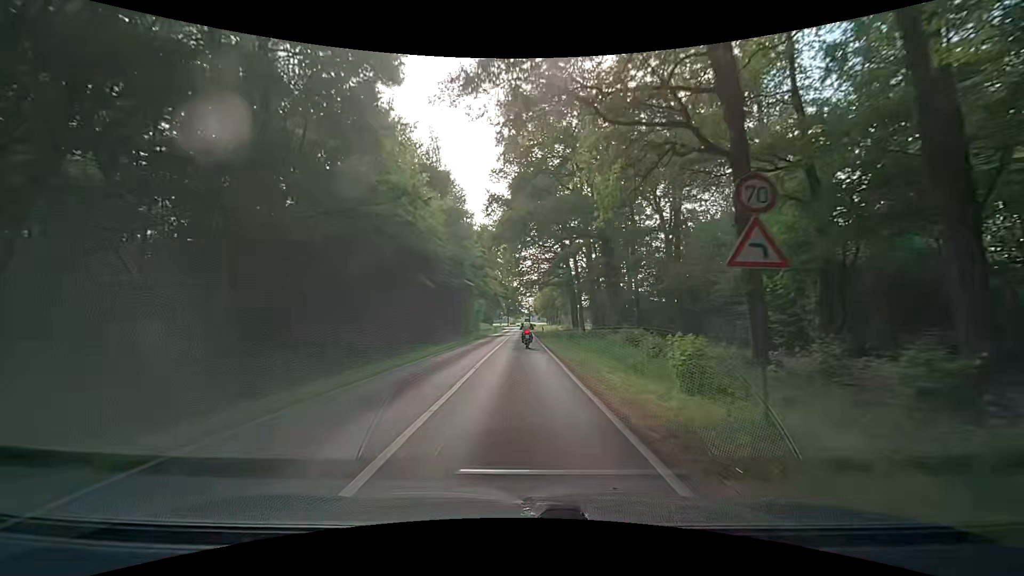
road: secondary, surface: asphalt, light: Day
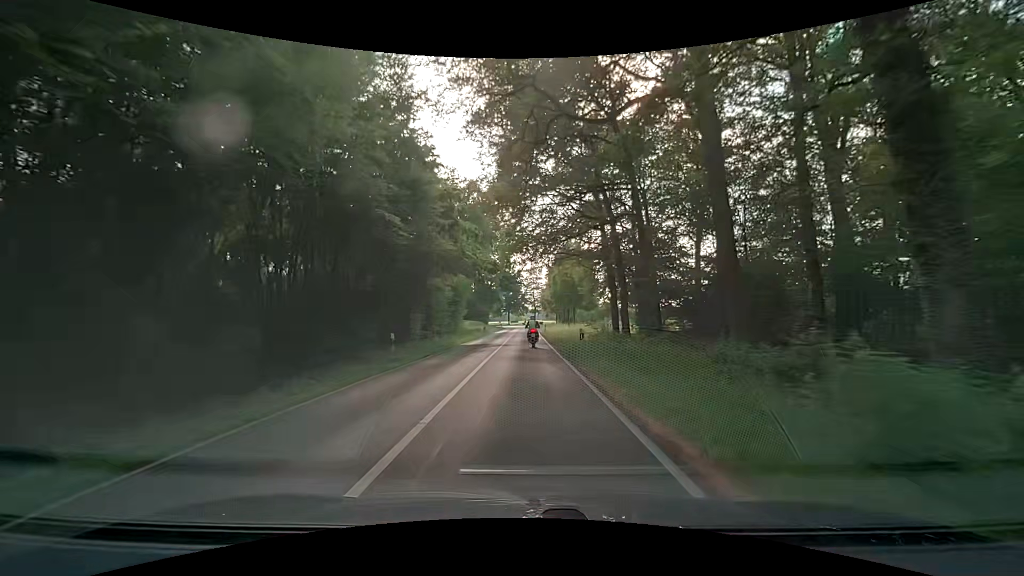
(0.0, +31.8) m; -1°
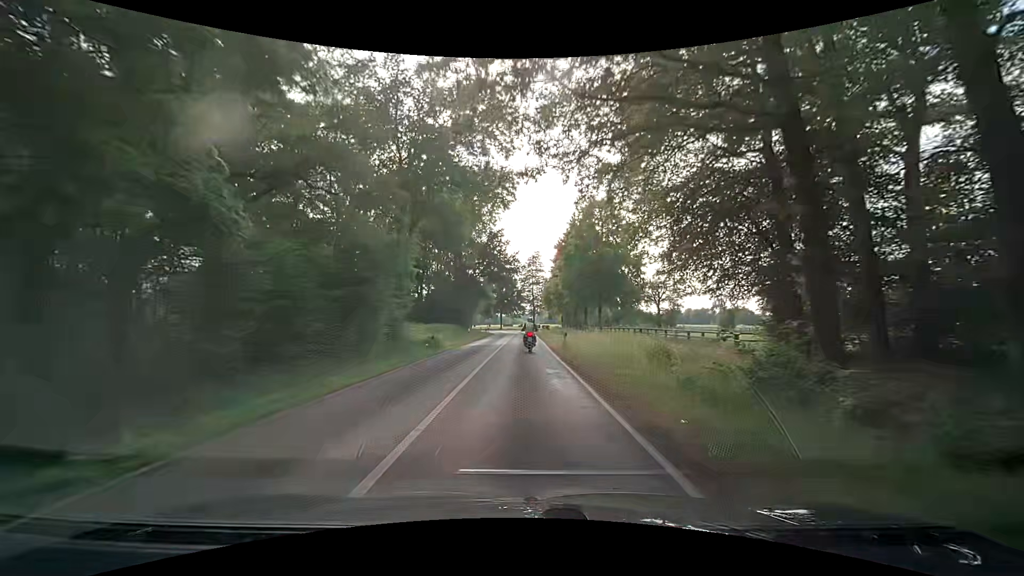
(0.0, +31.0) m; +1°
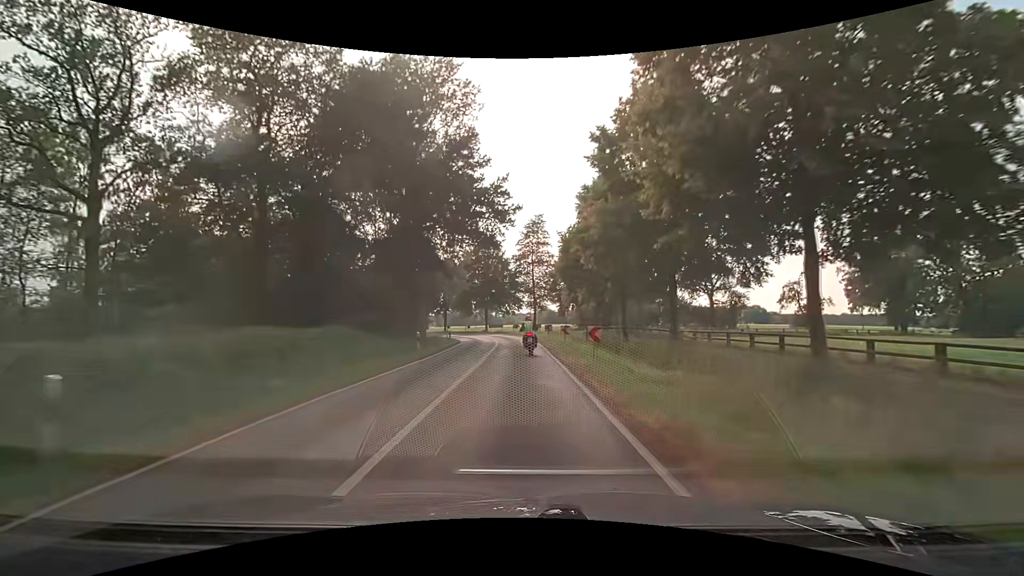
(+0.1, +38.7) m; 0°
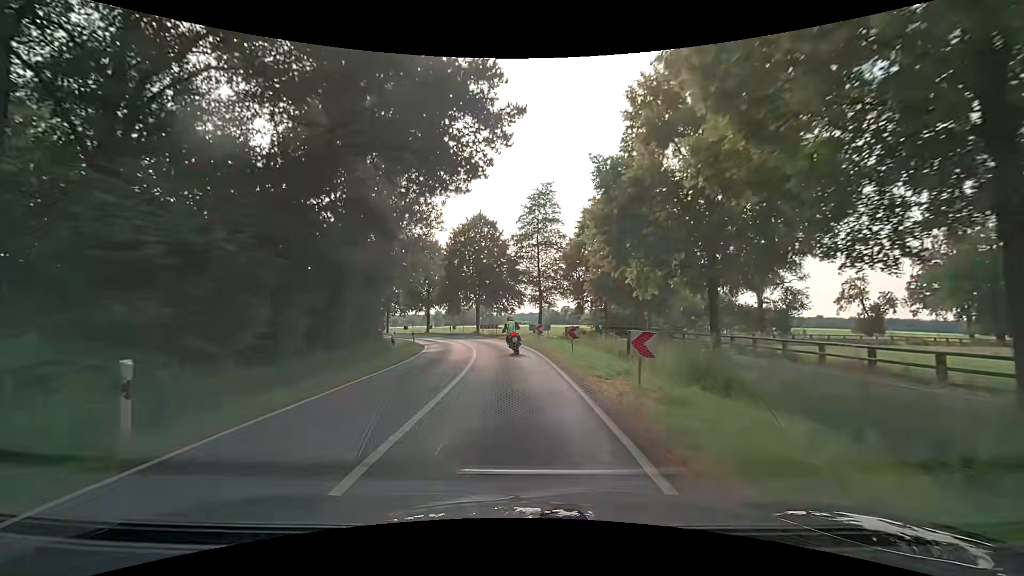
(+0.1, +17.8) m; 0°
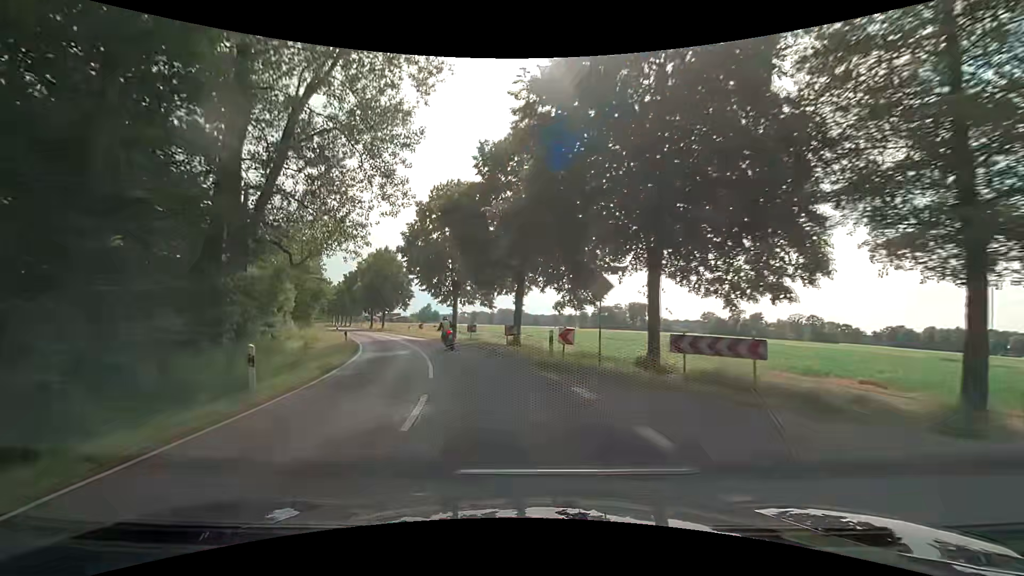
(-4.1, +44.7) m; -16°
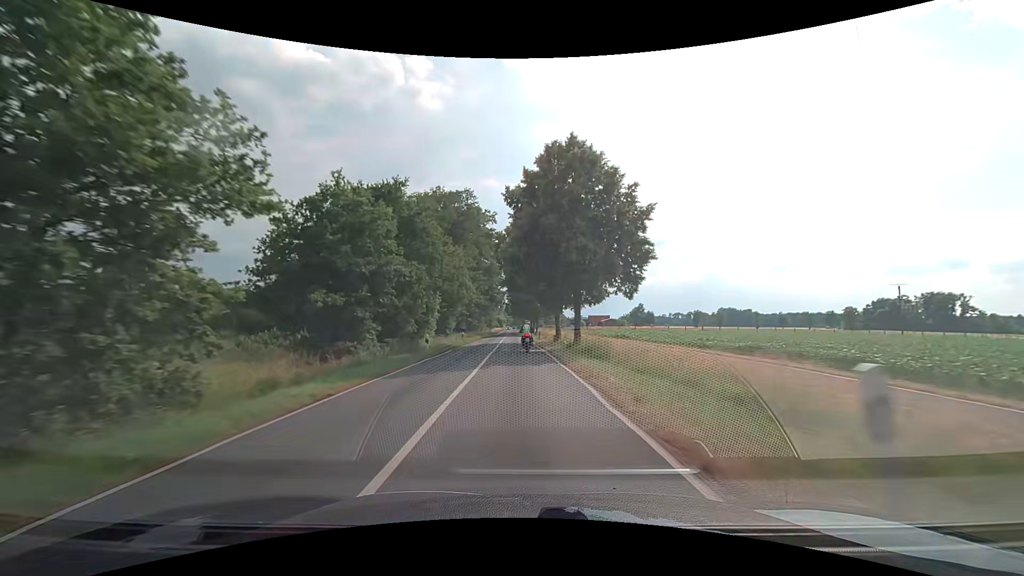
(-12.1, +48.6) m; -24°
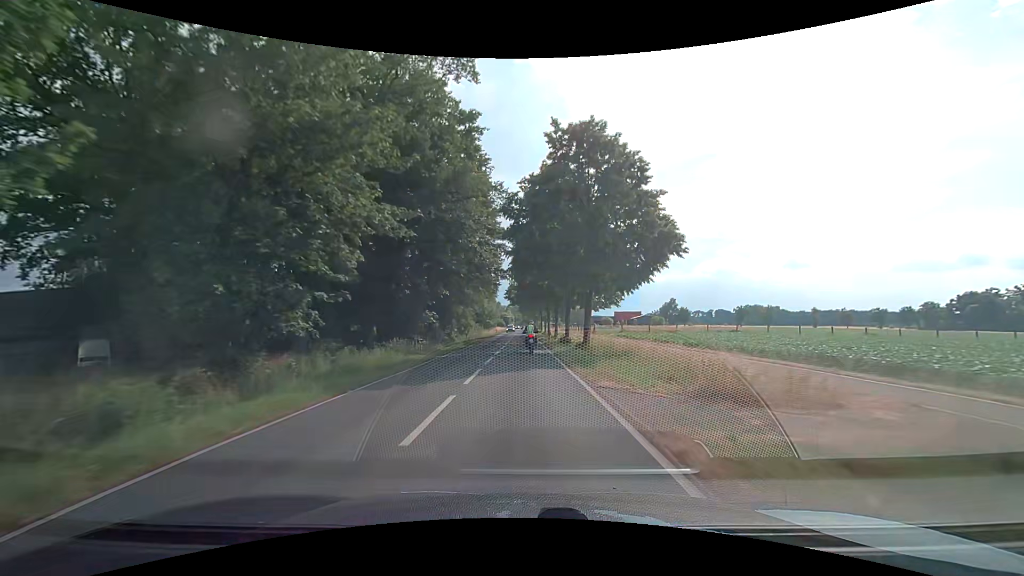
(-0.9, +54.1) m; -1°
(0, +10) (0, +20) (0, +30) (0, +40) (0, +50) (0, +60) (0, +70) (0, +80) (0, +90) (0, +100) m
